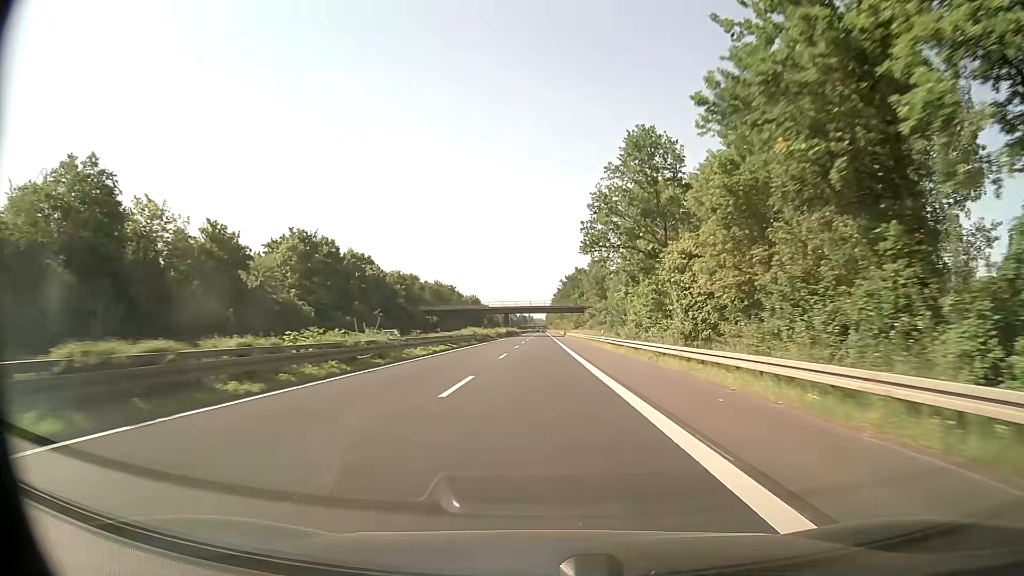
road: trunk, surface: asphalt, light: Day
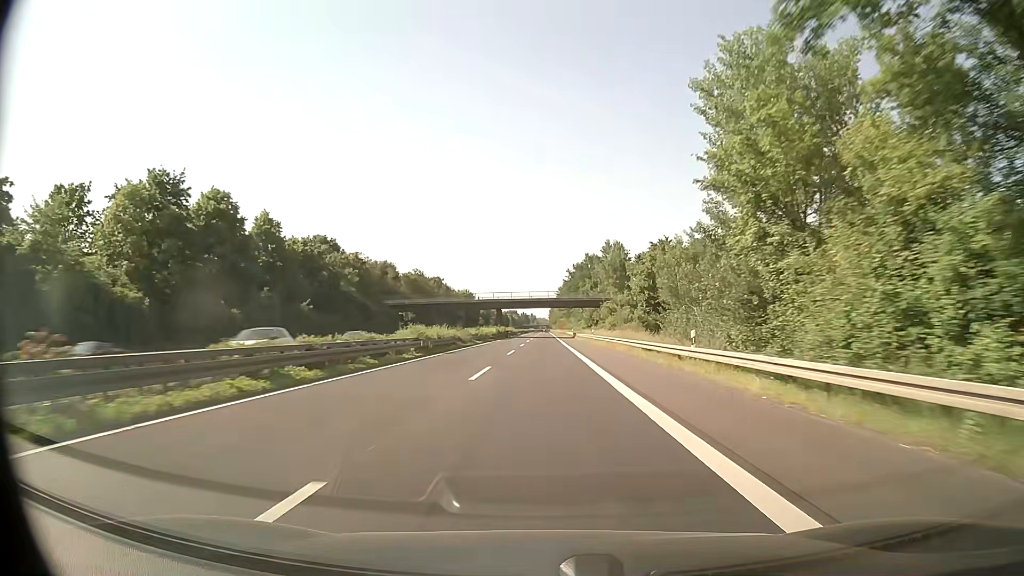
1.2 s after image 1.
(0.0, +31.7) m; 0°
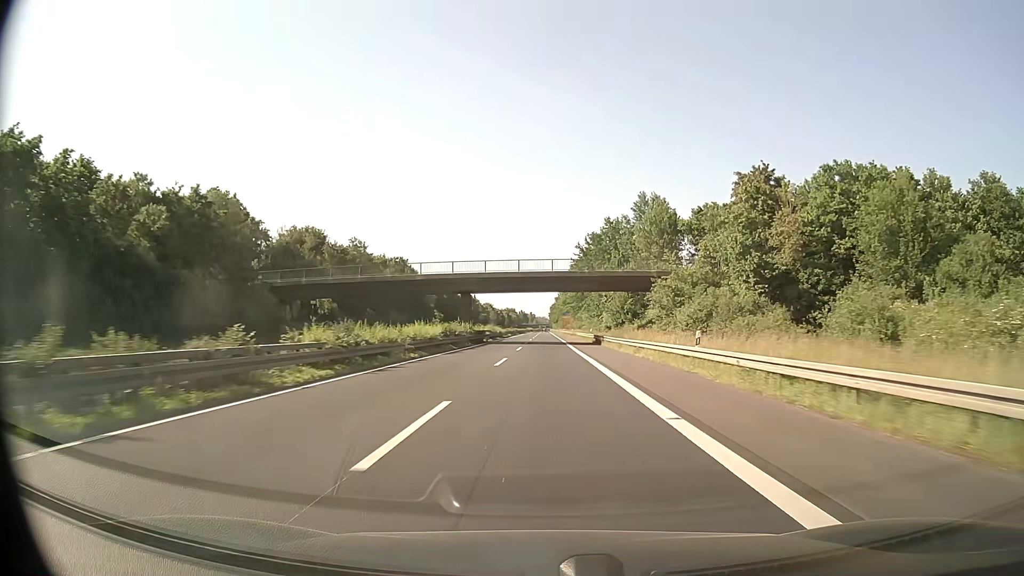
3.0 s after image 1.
(0.0, +47.5) m; 0°
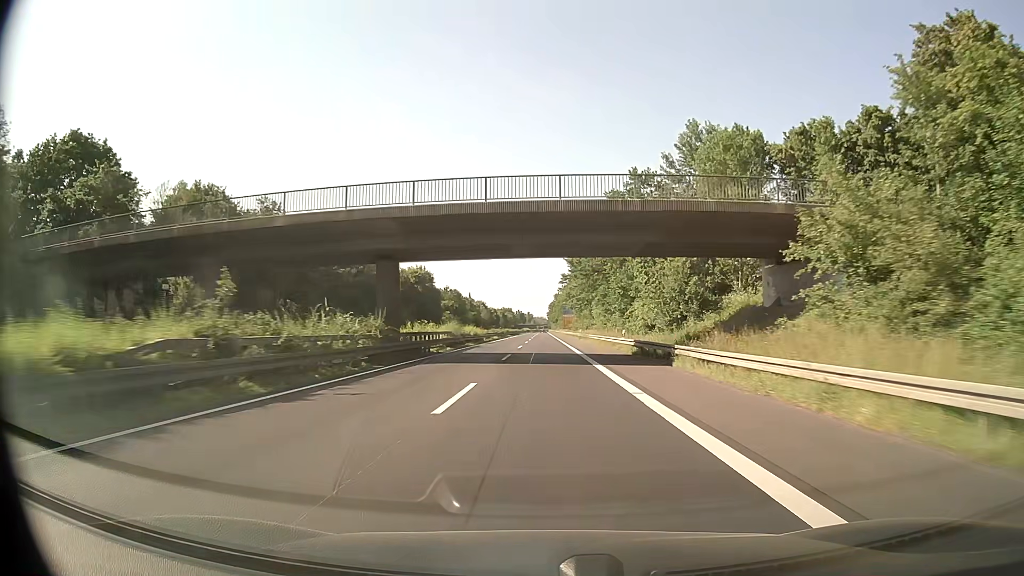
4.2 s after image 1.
(0.0, +31.7) m; 0°
